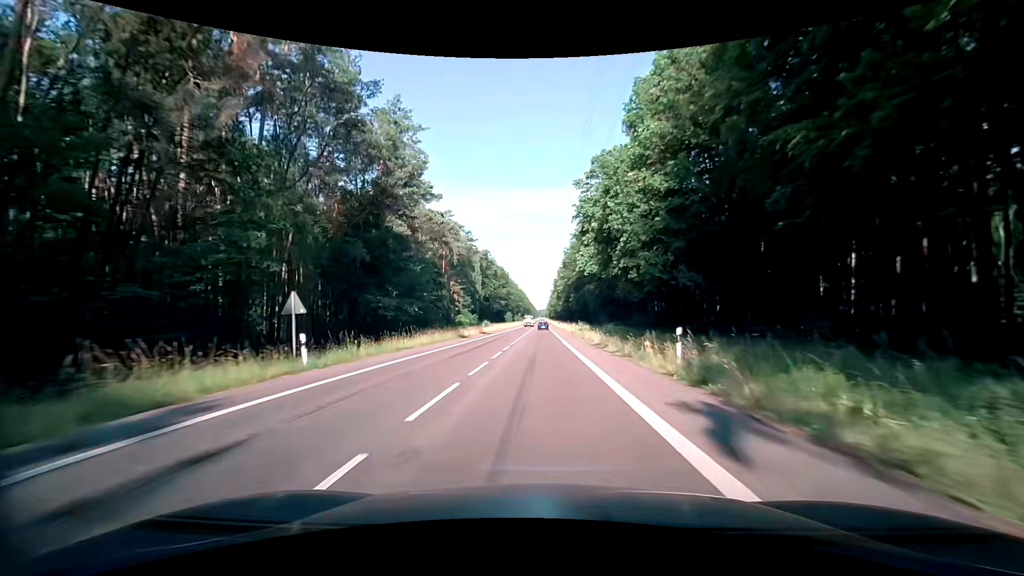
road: secondary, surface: asphalt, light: Day
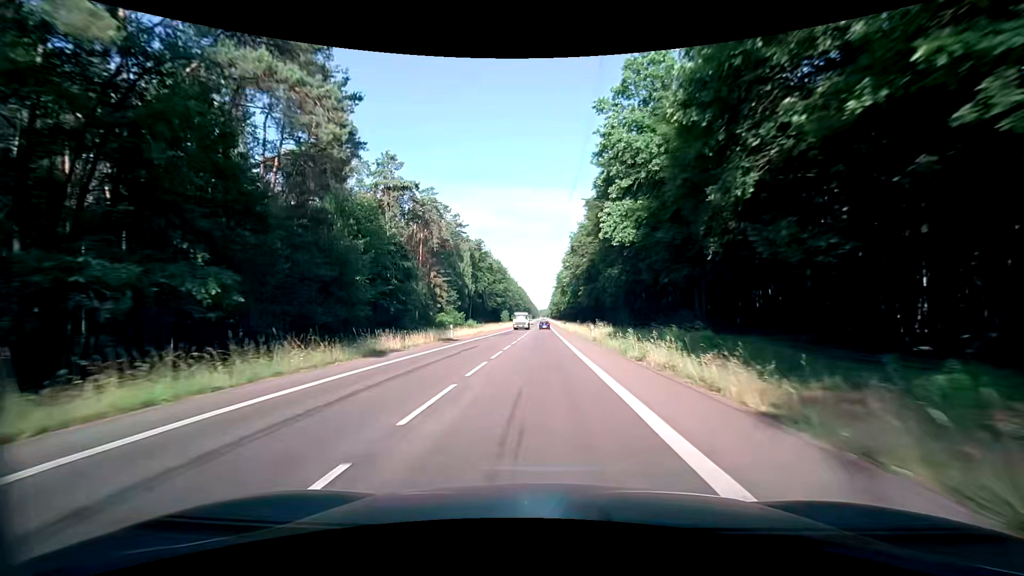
(+0.1, +24.1) m; 0°
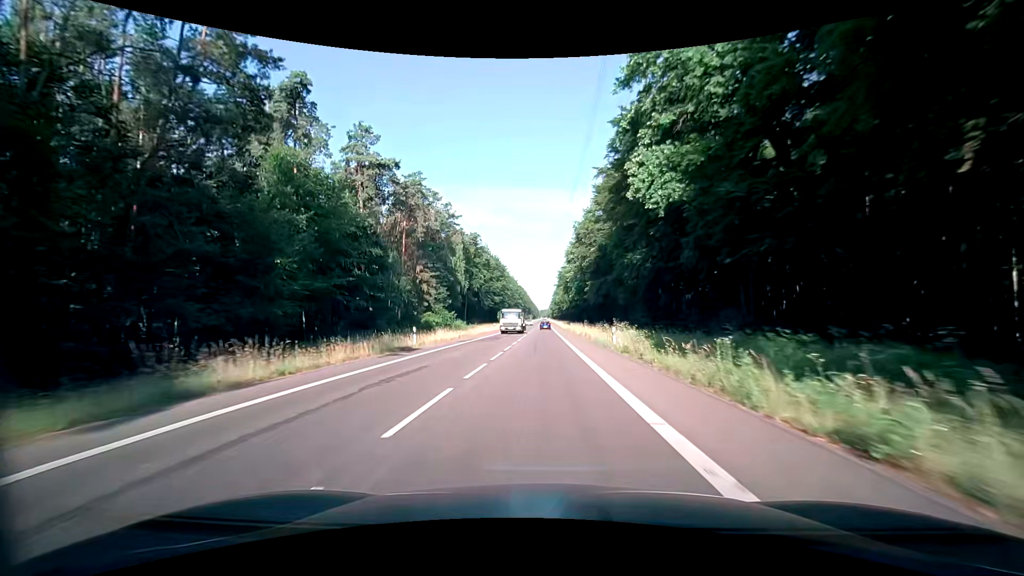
(+0.1, +12.5) m; 0°
(0, +10) (0, +20) (0, +30) (0, +40) (0, +50) (0, +60) (0, +70) (0, +80) (0, +90) (0, +100) m
